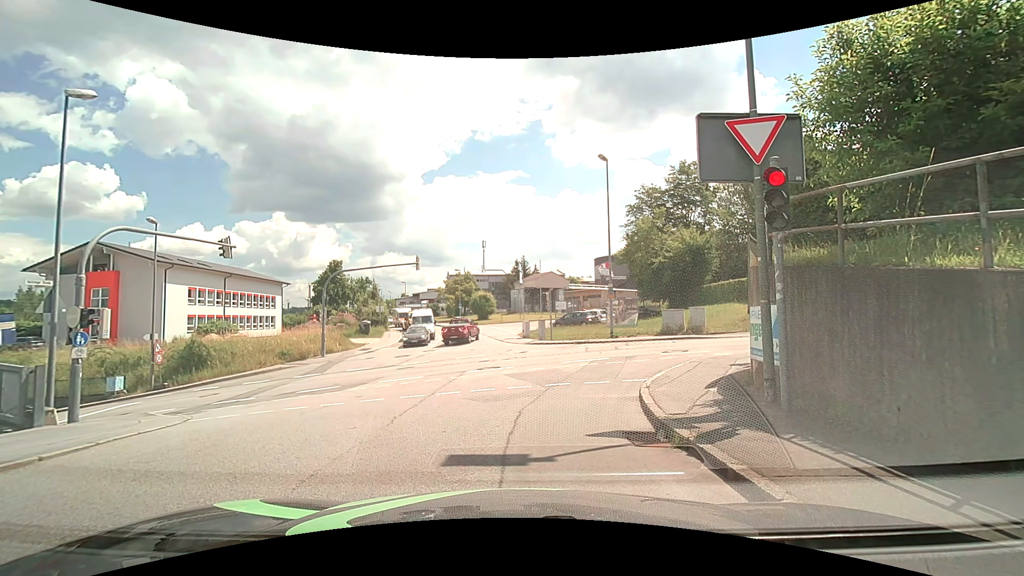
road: residential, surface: asphalt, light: Day
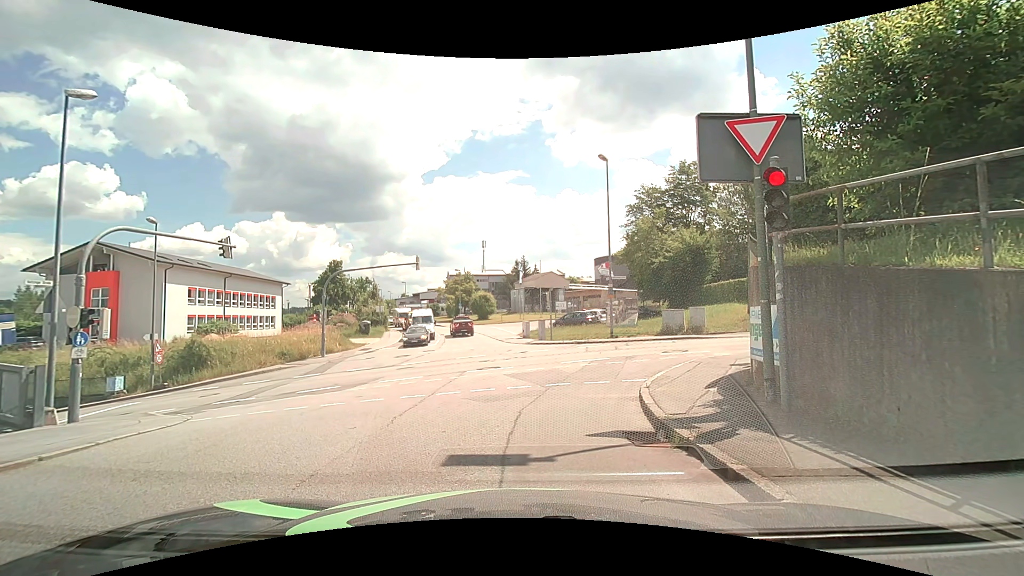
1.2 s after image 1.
(0.0, 0.0) m; 0°
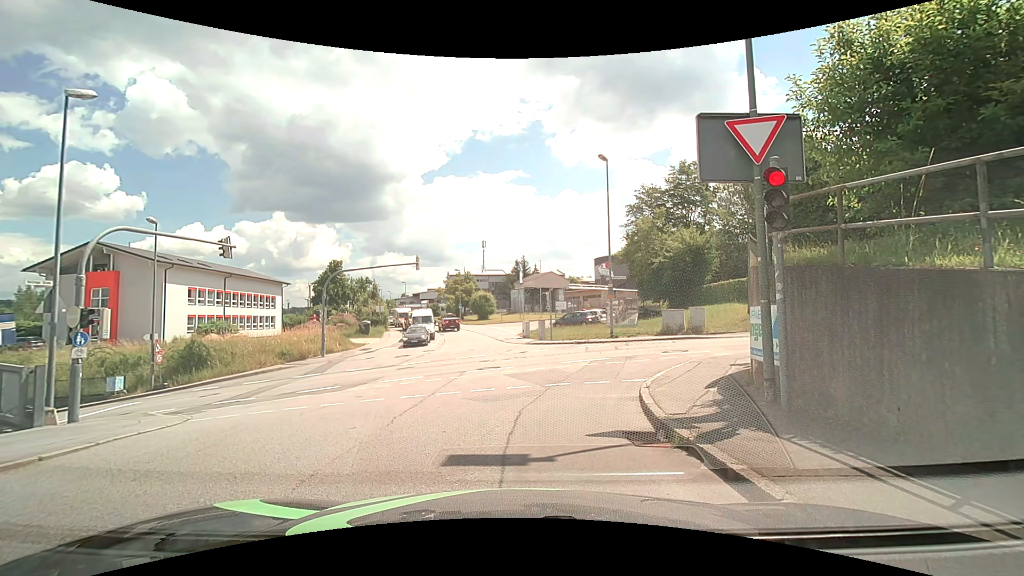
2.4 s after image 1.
(0.0, 0.0) m; 0°
